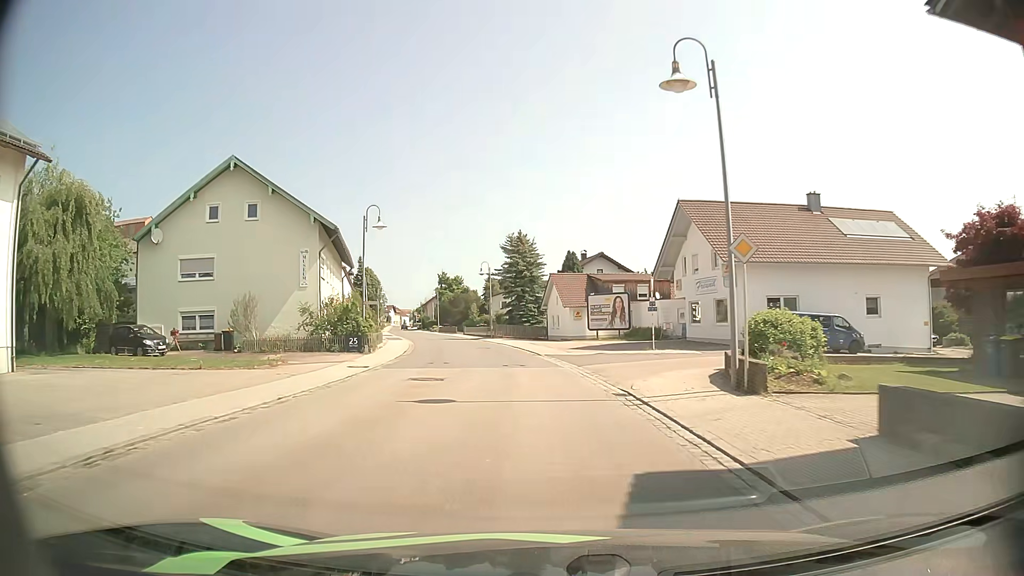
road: secondary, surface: asphalt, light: Day
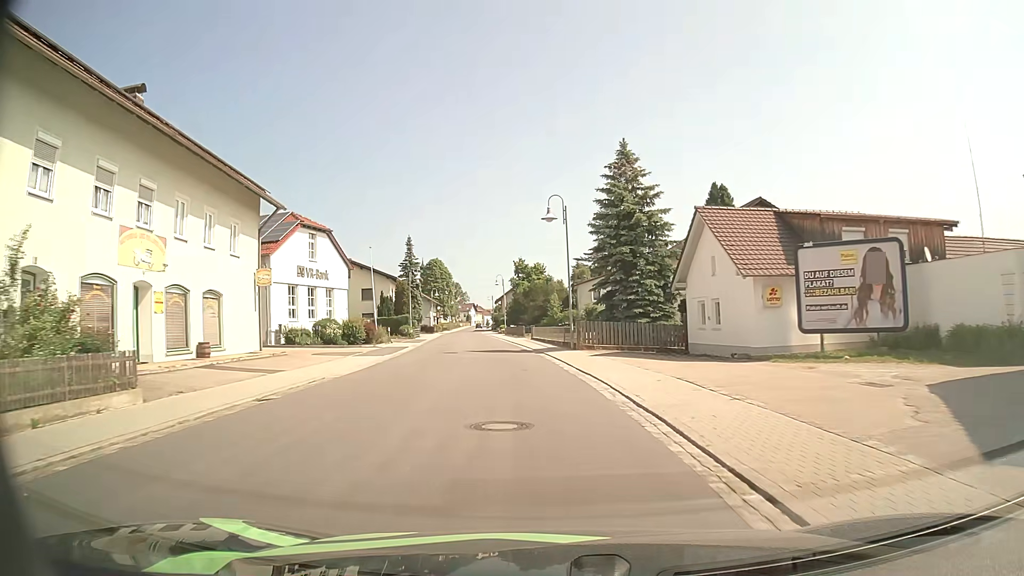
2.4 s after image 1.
(-1.8, +31.4) m; -7°
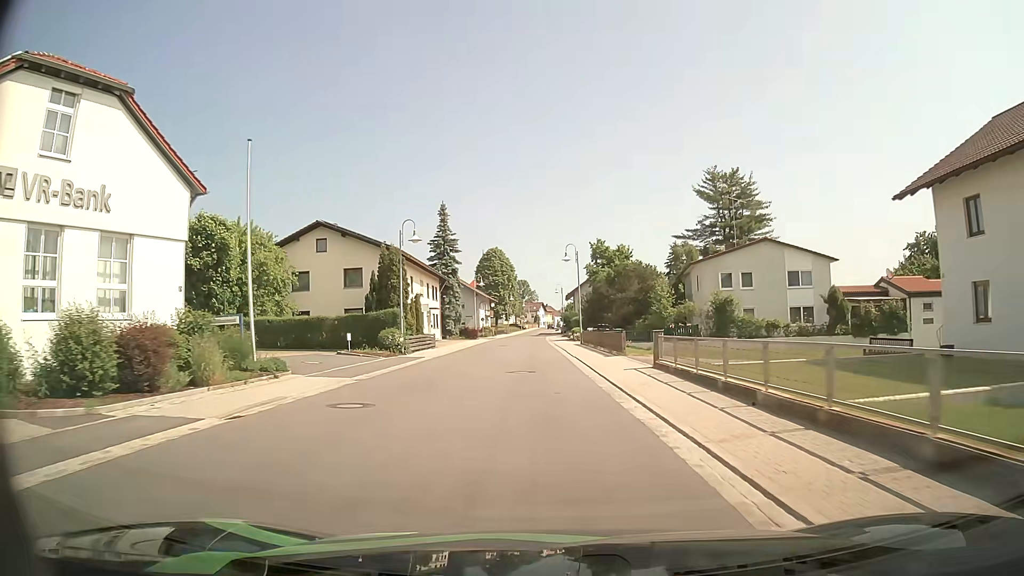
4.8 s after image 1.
(-2.2, +31.5) m; -6°
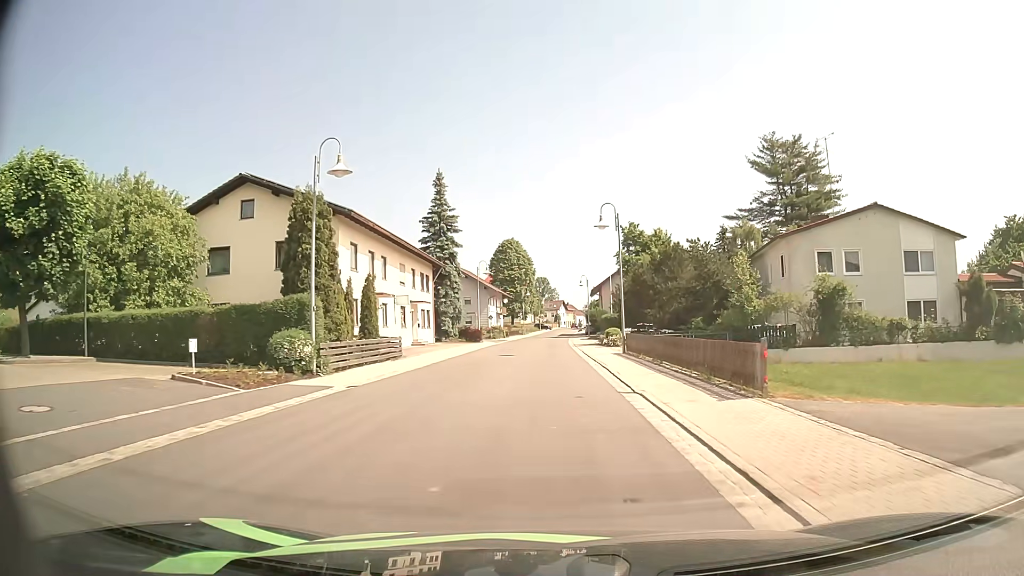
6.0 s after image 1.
(-0.3, +15.9) m; -2°
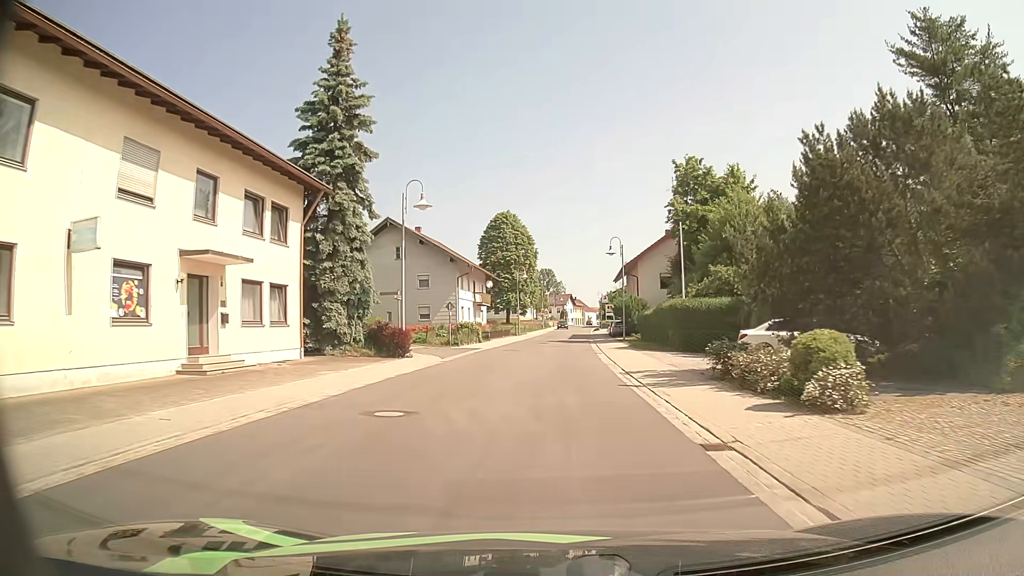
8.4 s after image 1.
(-0.2, +31.7) m; 0°
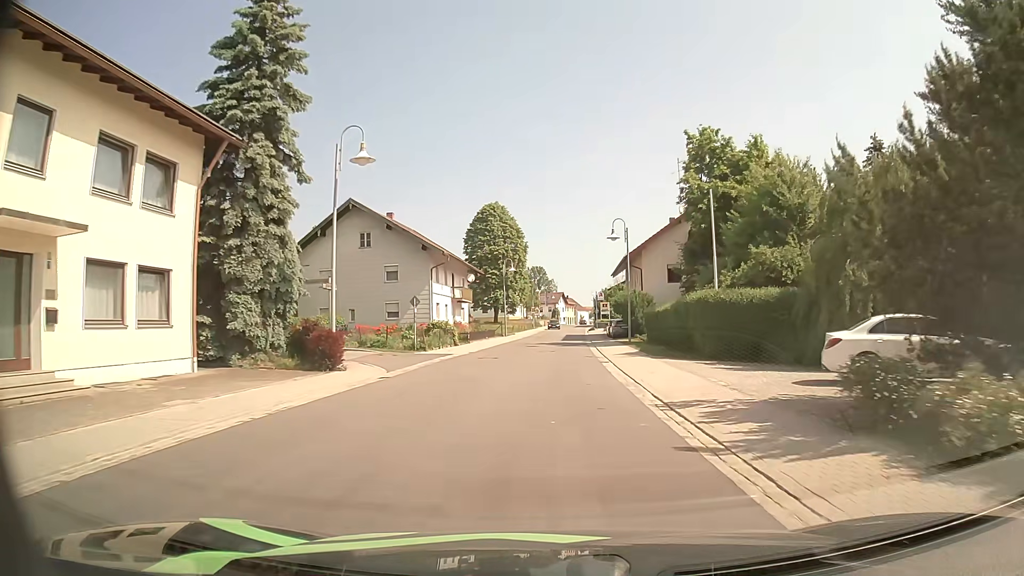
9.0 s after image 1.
(+0.1, +7.7) m; +1°
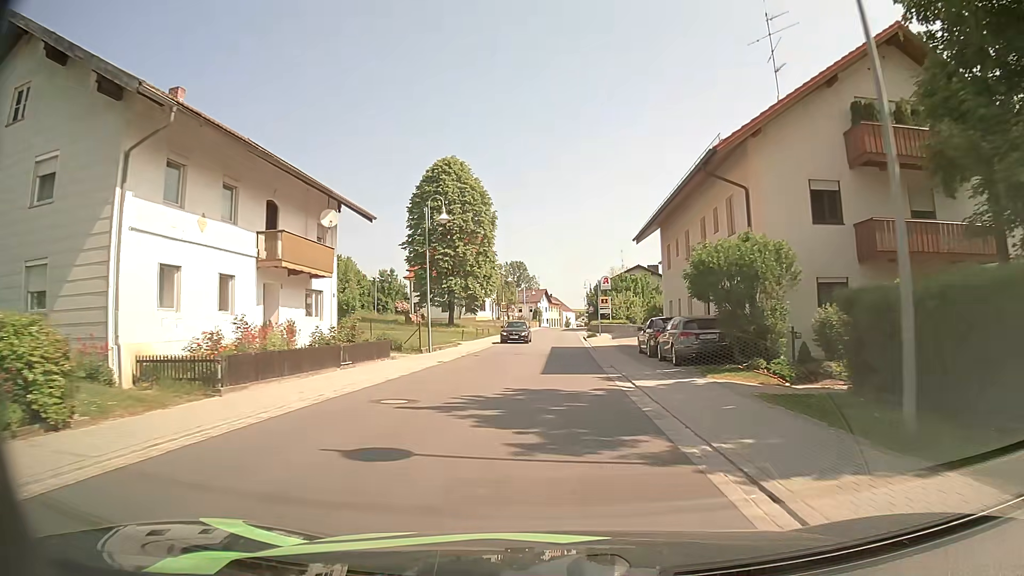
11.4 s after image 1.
(+0.6, +31.0) m; +1°
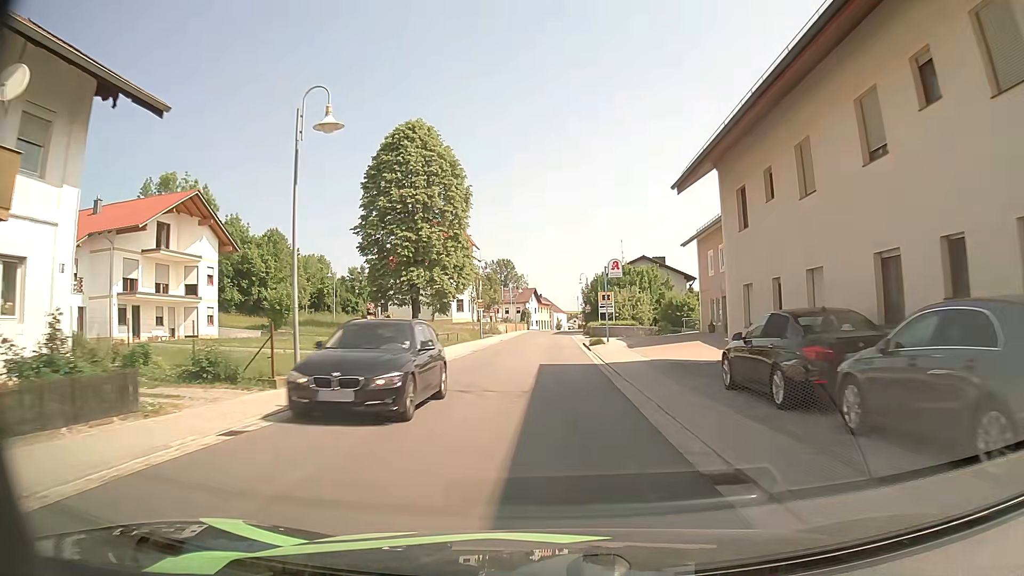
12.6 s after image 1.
(+0.2, +15.2) m; +1°
